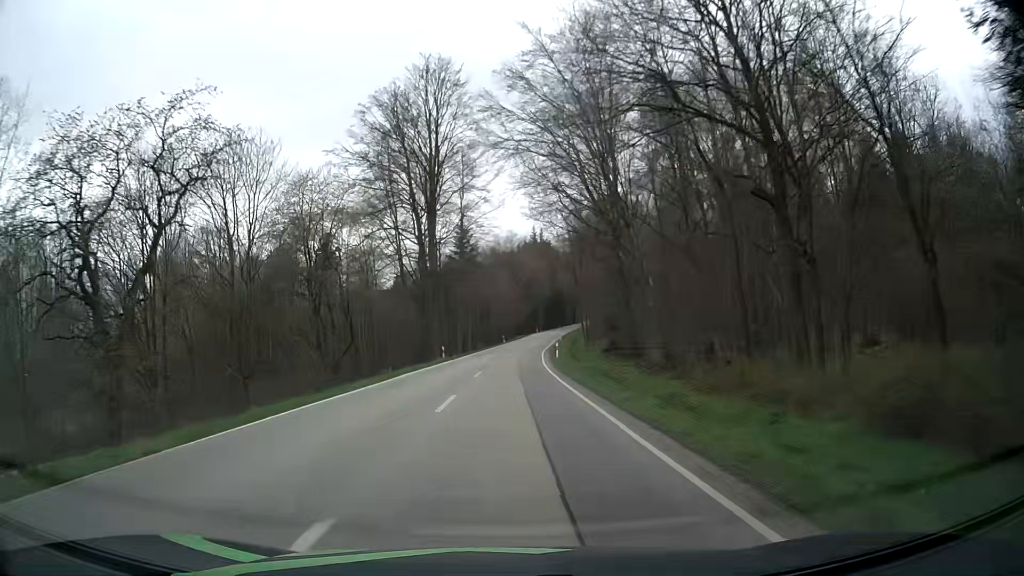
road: secondary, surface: asphalt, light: Day
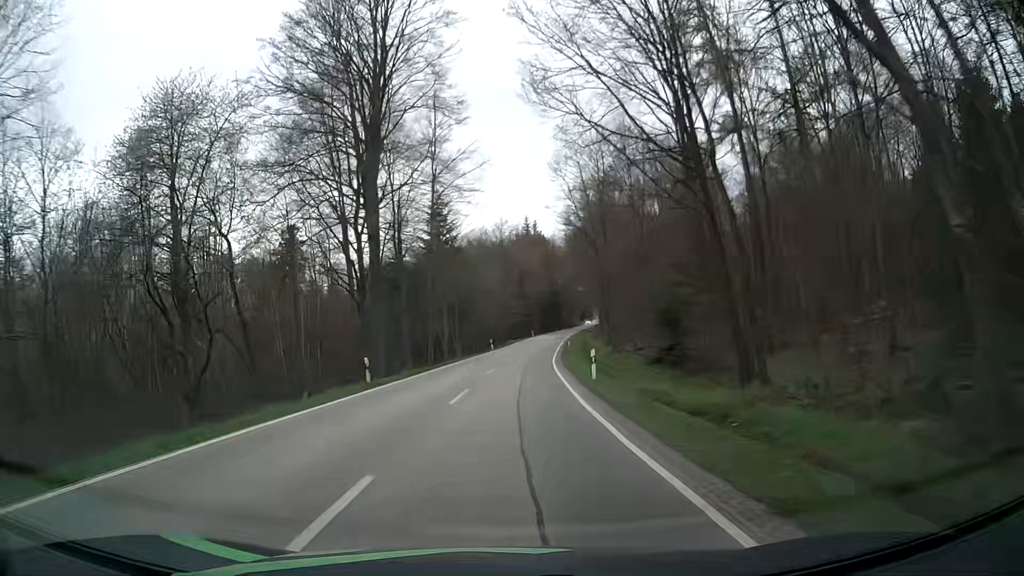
(+0.2, +22.1) m; +1°
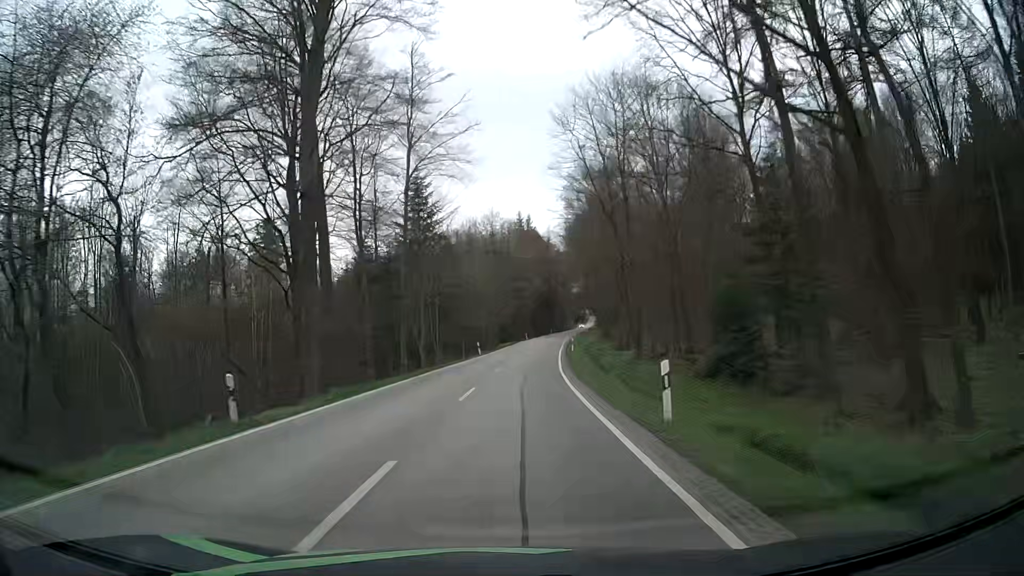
(+0.1, +11.0) m; +1°
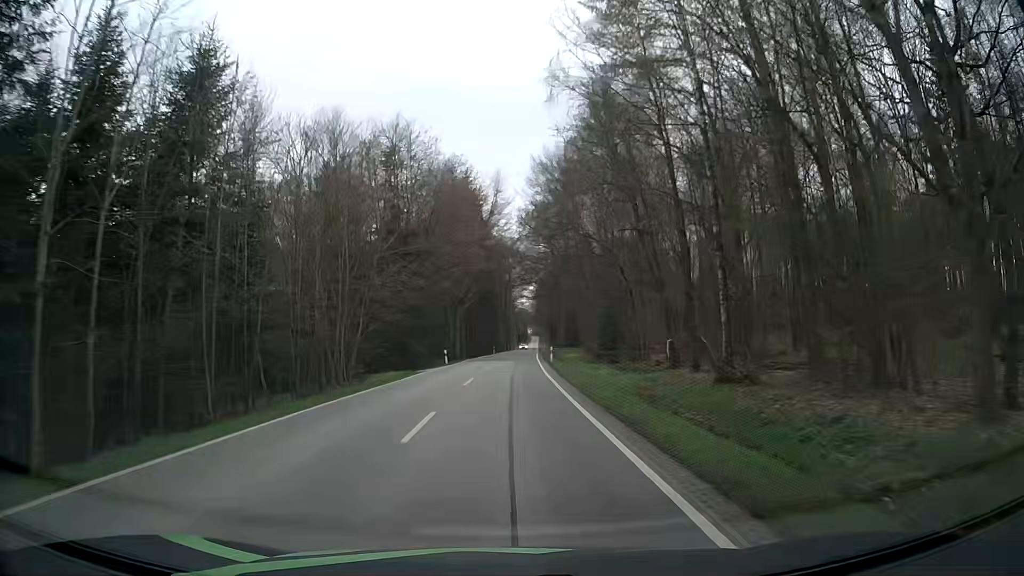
(+2.2, +54.0) m; +5°
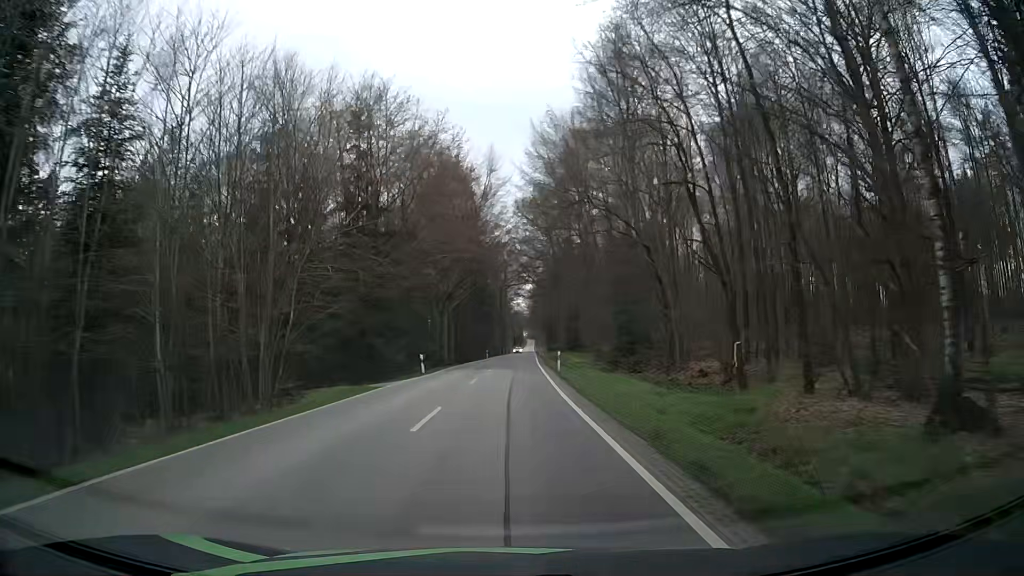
(0.0, +10.6) m; +1°
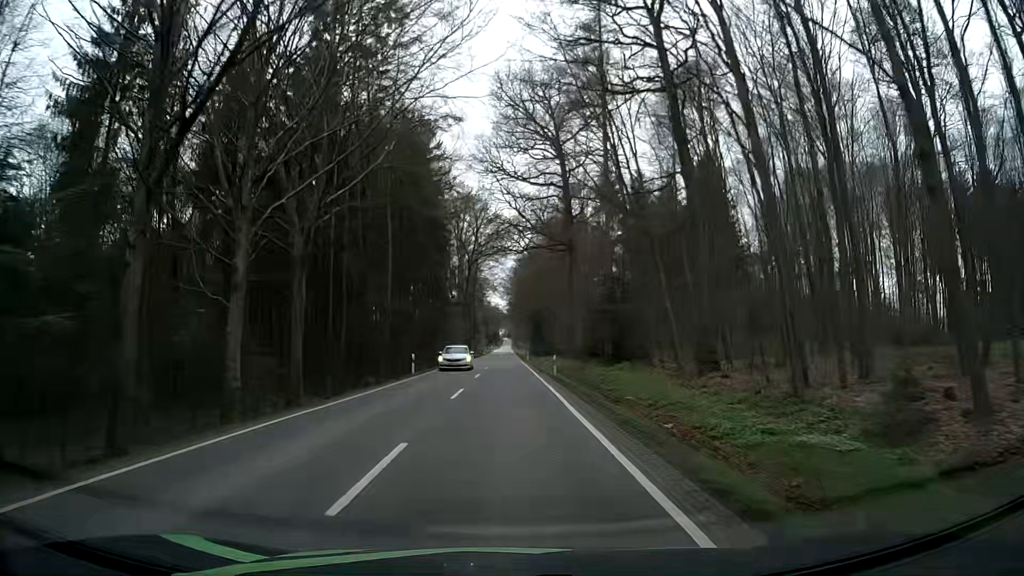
(+0.4, +51.8) m; +1°
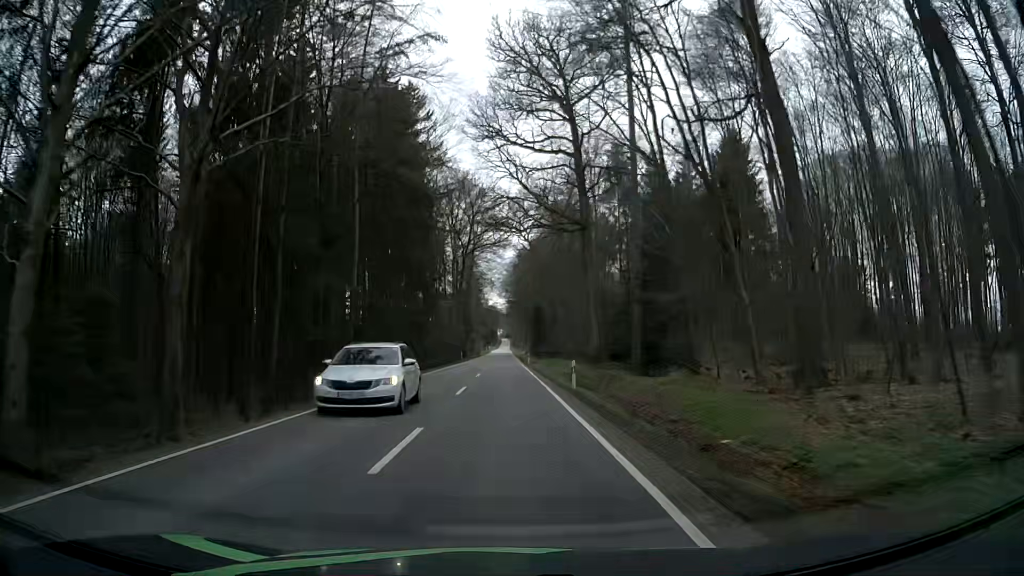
(0.0, +10.3) m; 0°
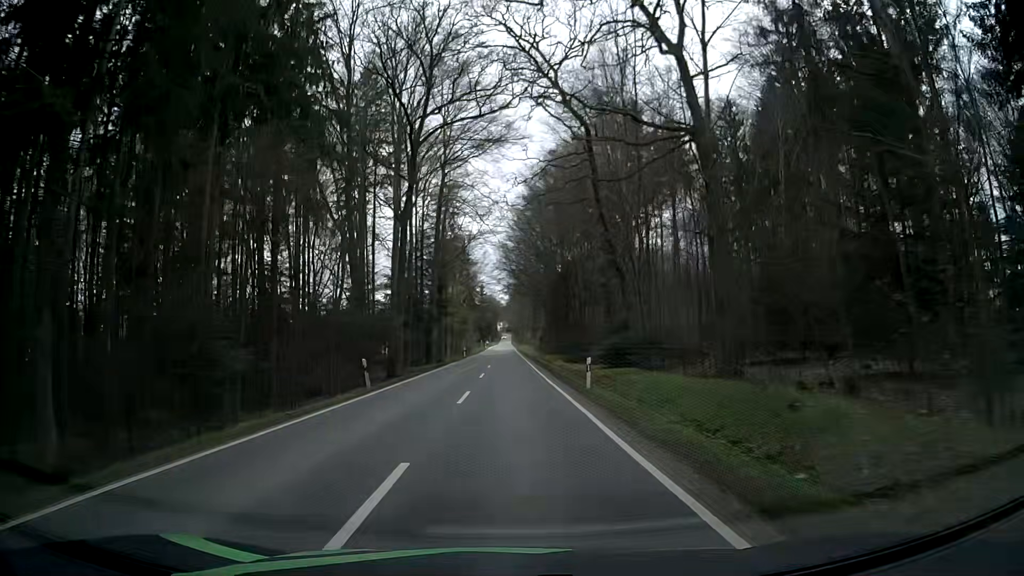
(0.0, +51.8) m; +1°
(0, +10) (0, +20) (0, +30) (0, +40) (0, +50) (0, +60) (0, +70) (0, +80) (0, +90) (0, +100) m
